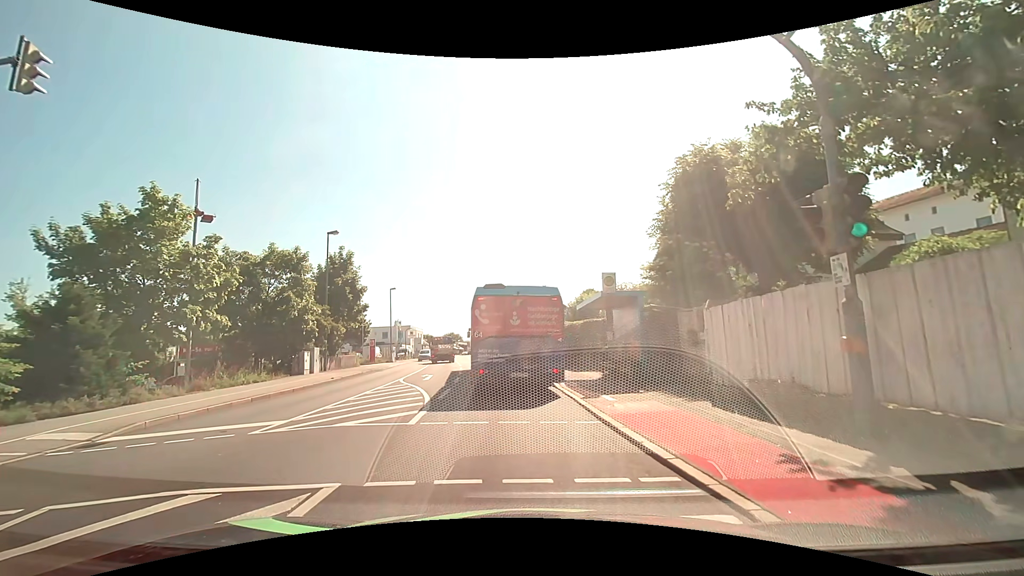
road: tertiary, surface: asphalt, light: Day
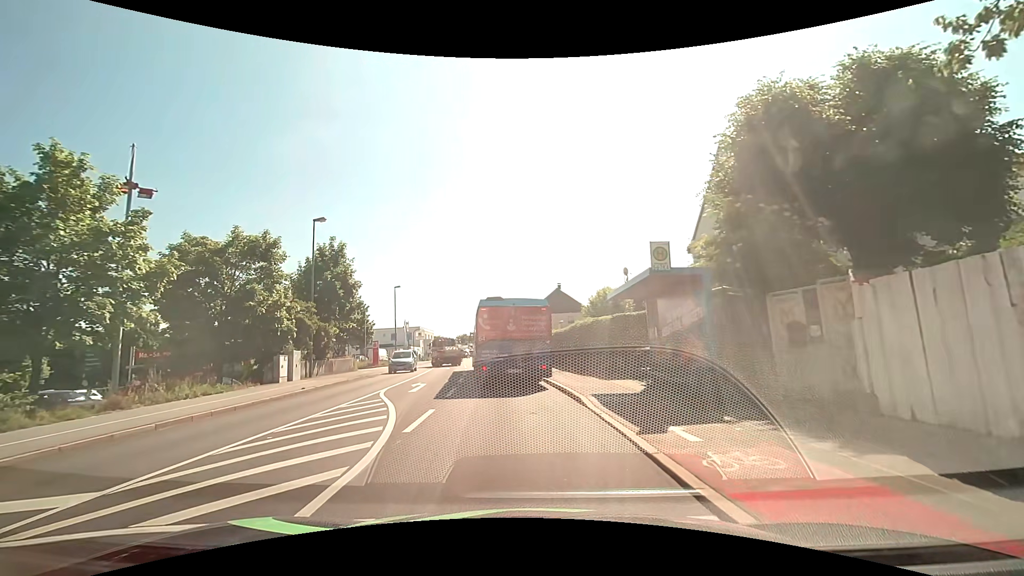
(-0.1, +5.2) m; -1°
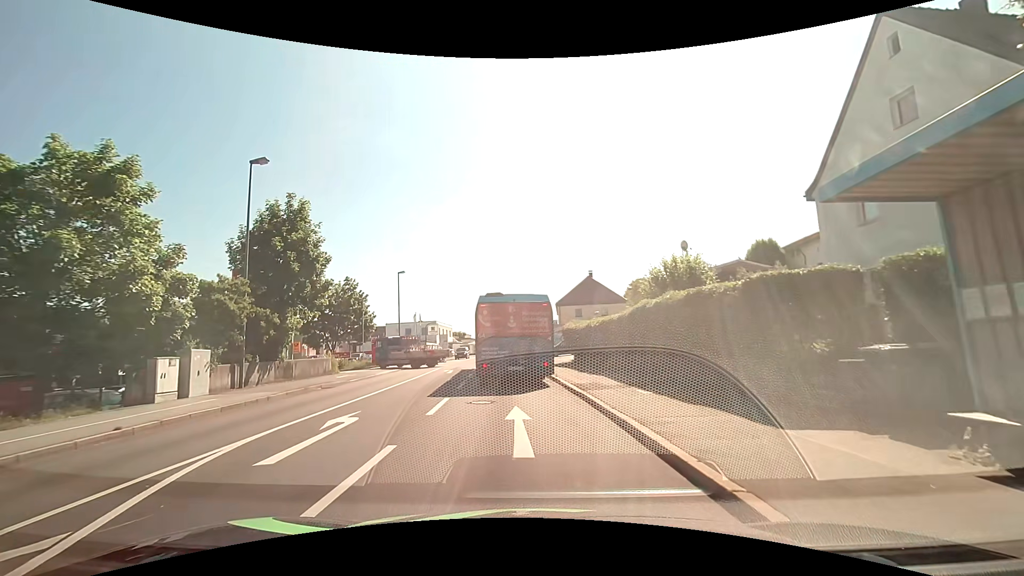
(-0.4, +10.7) m; -4°
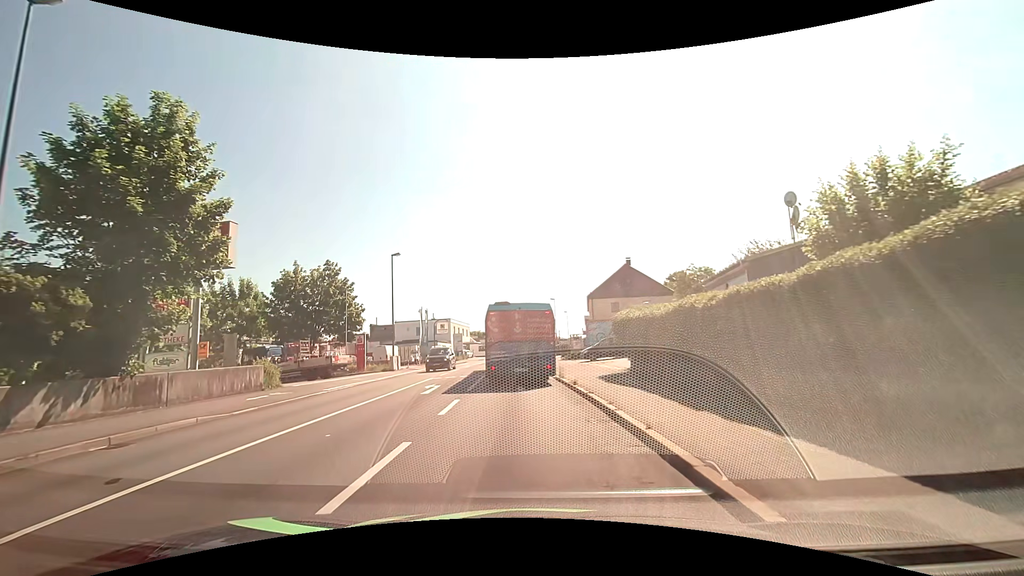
(-0.3, +11.8) m; -3°
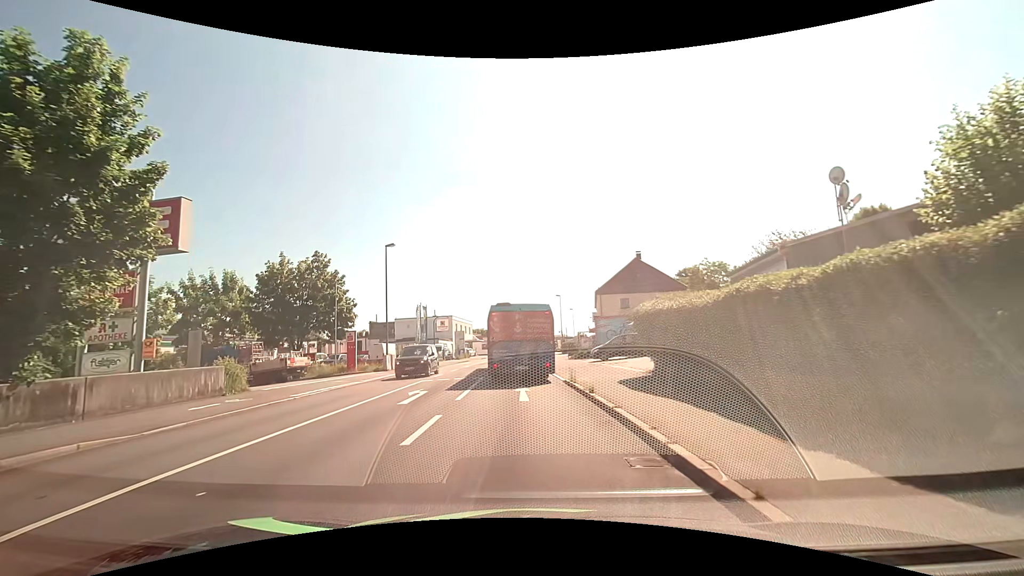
(0.0, +3.3) m; 0°
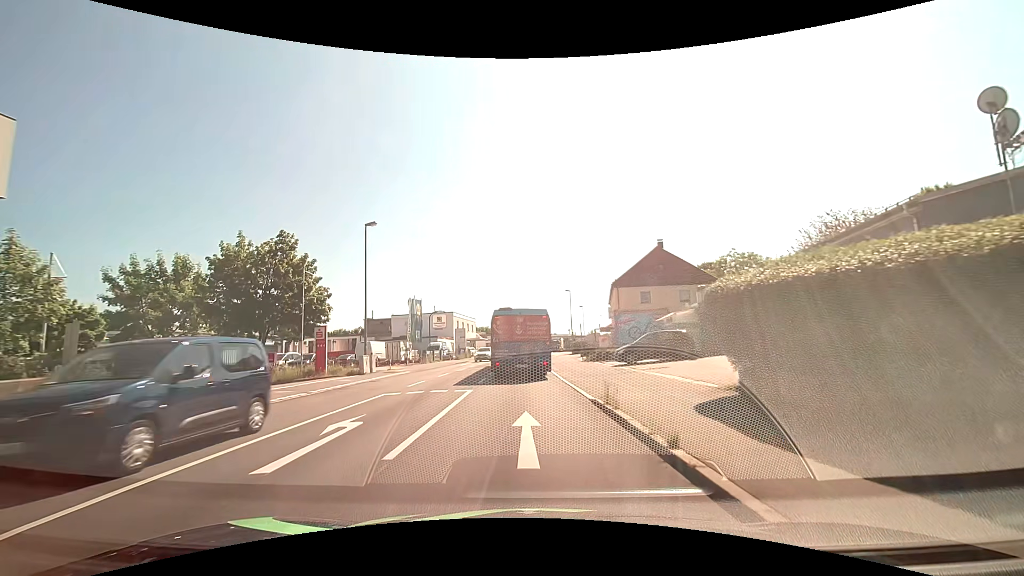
(-0.1, +6.9) m; -1°
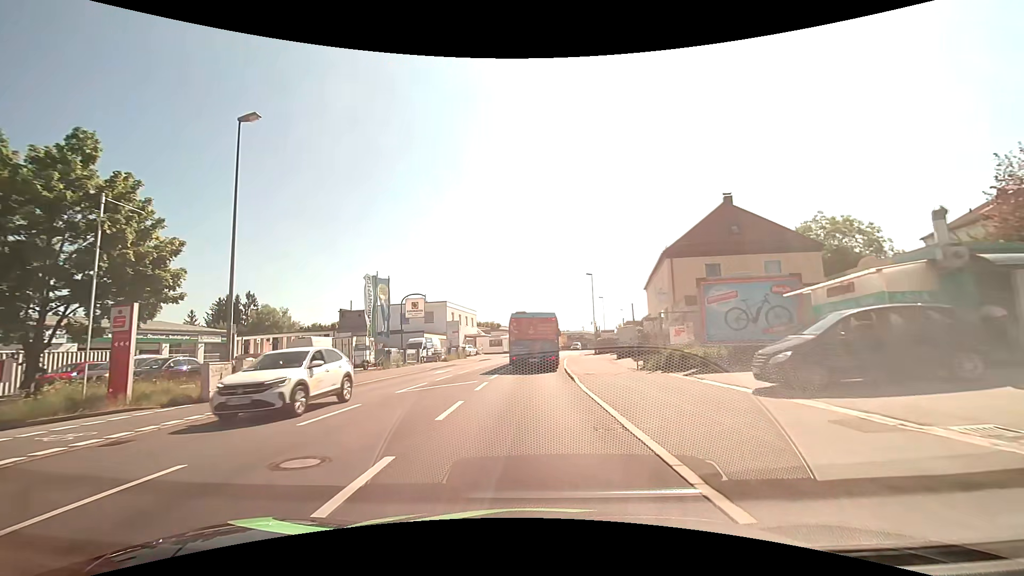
(-0.2, +16.4) m; -1°
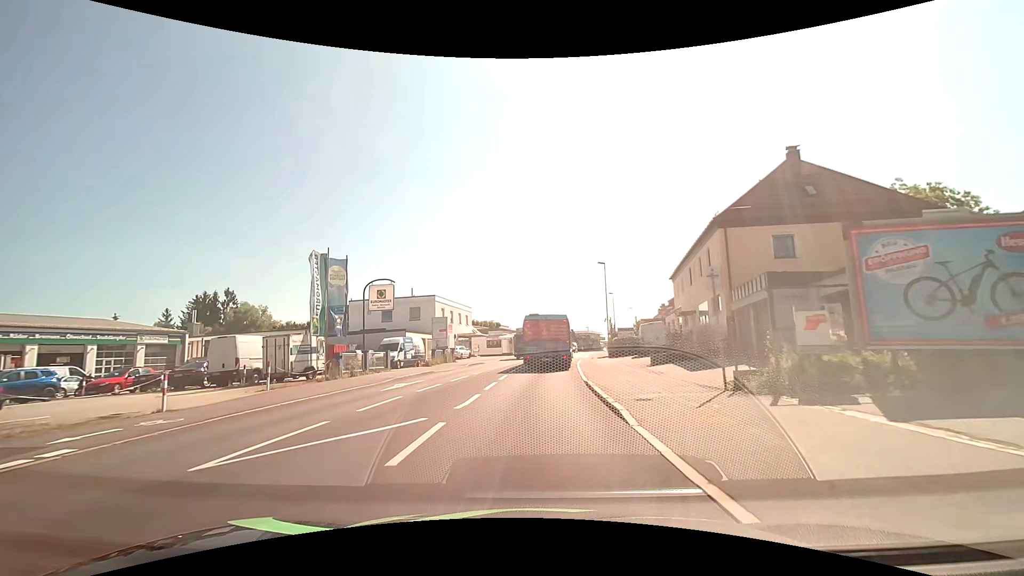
(0.0, +9.5) m; 0°
(0, +10) (0, +20) (+1, +30) (+2, +40) (+3, +50) (+4, +60) (+6, +70) (+8, +80) (+10, +89) (+12, +99) m
